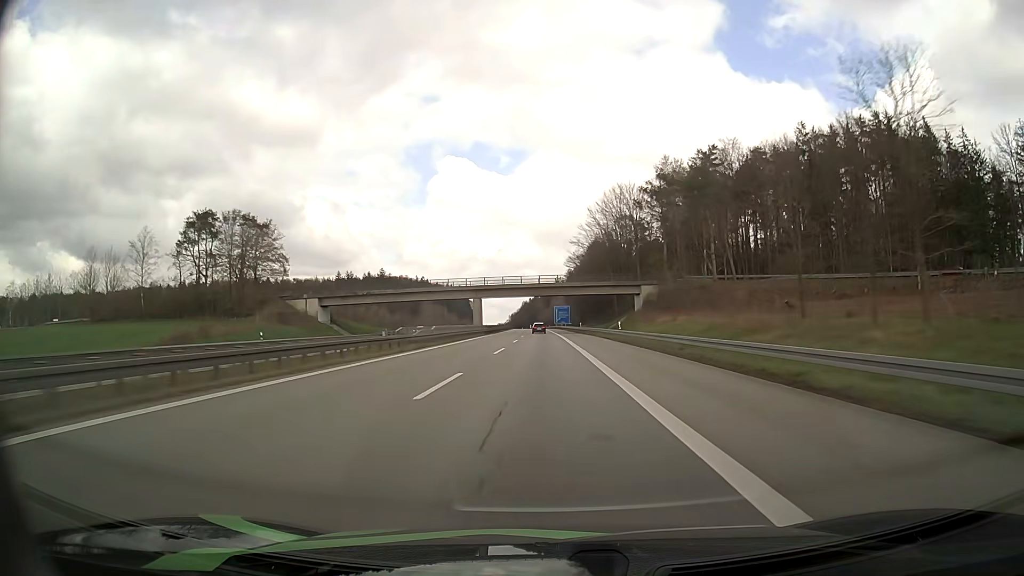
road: motorway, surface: asphalt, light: Day
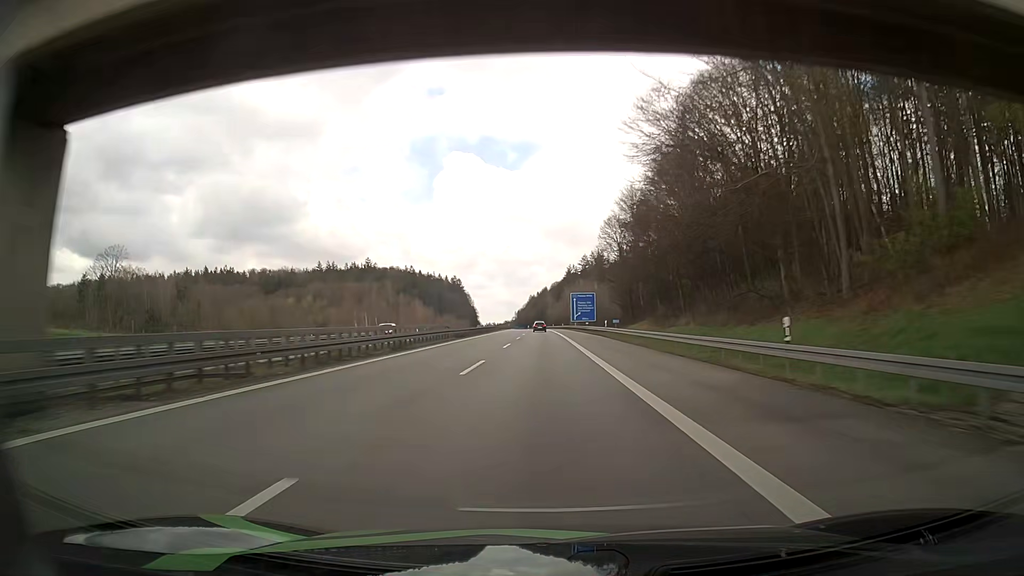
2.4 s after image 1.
(-0.8, +84.2) m; -1°
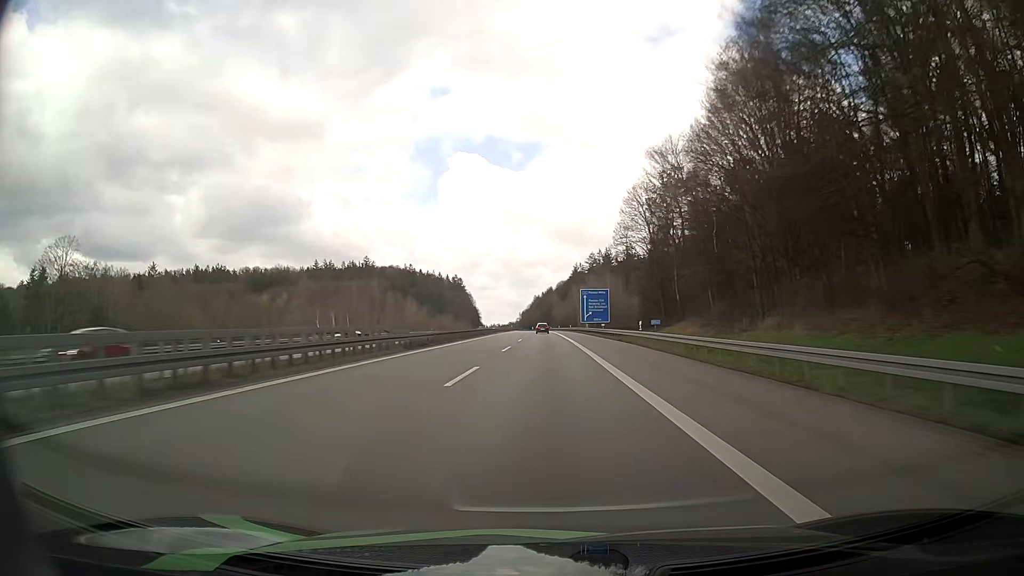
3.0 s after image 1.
(-0.1, +21.1) m; 0°
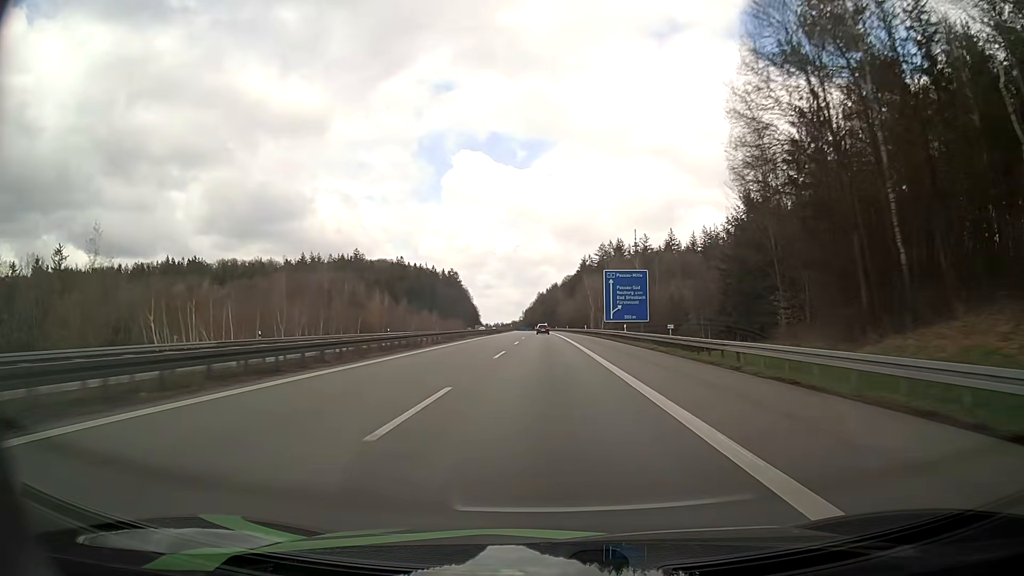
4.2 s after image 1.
(-0.2, +42.4) m; 0°
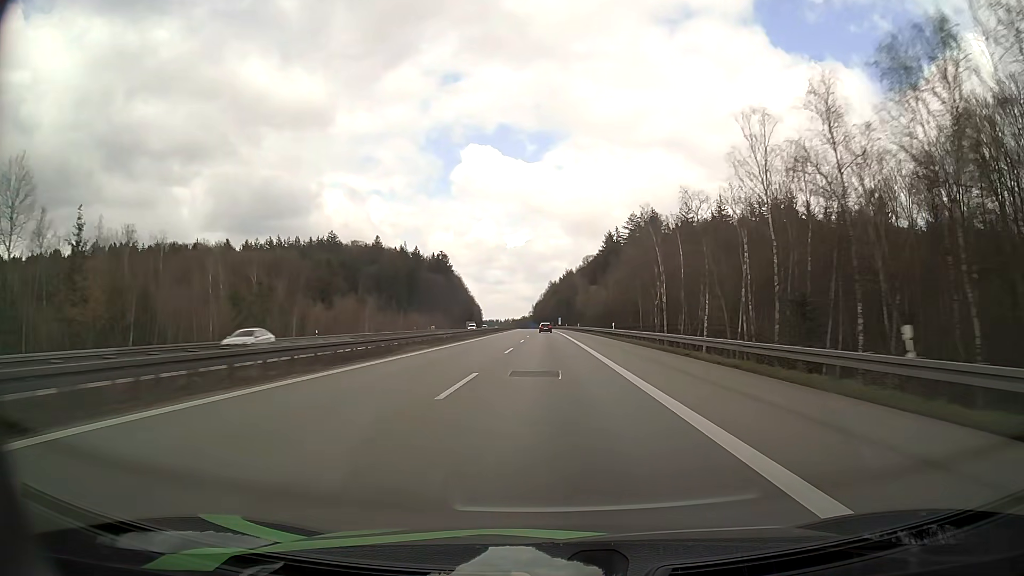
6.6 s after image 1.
(-0.7, +85.6) m; -1°
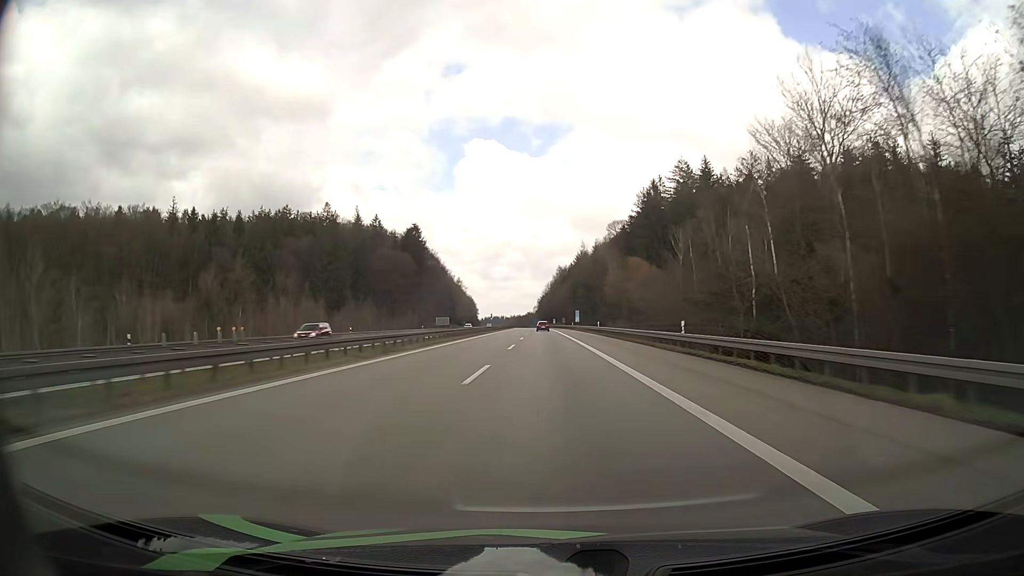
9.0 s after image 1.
(-0.6, +87.5) m; -1°
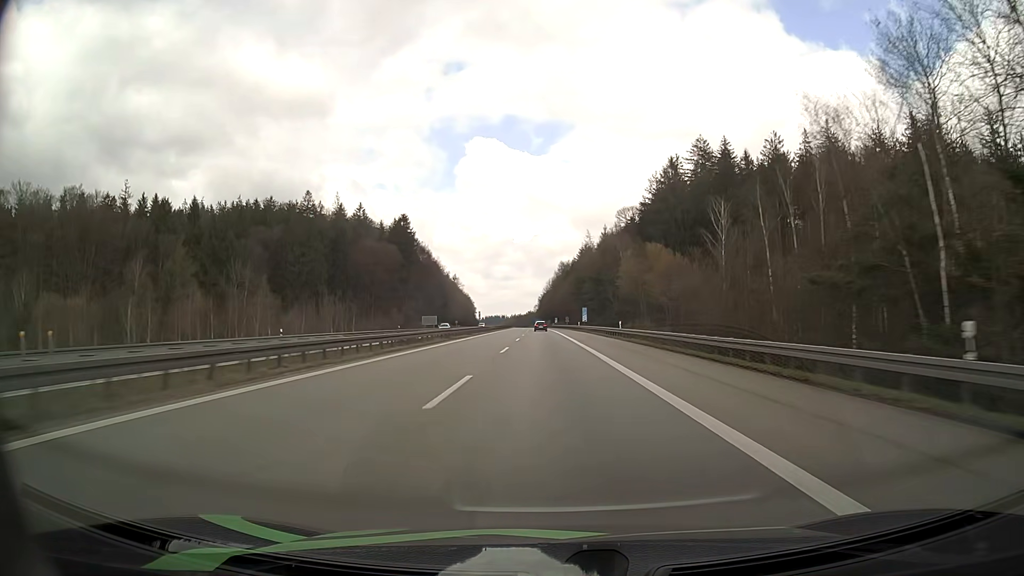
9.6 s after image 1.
(0.0, +22.0) m; 0°
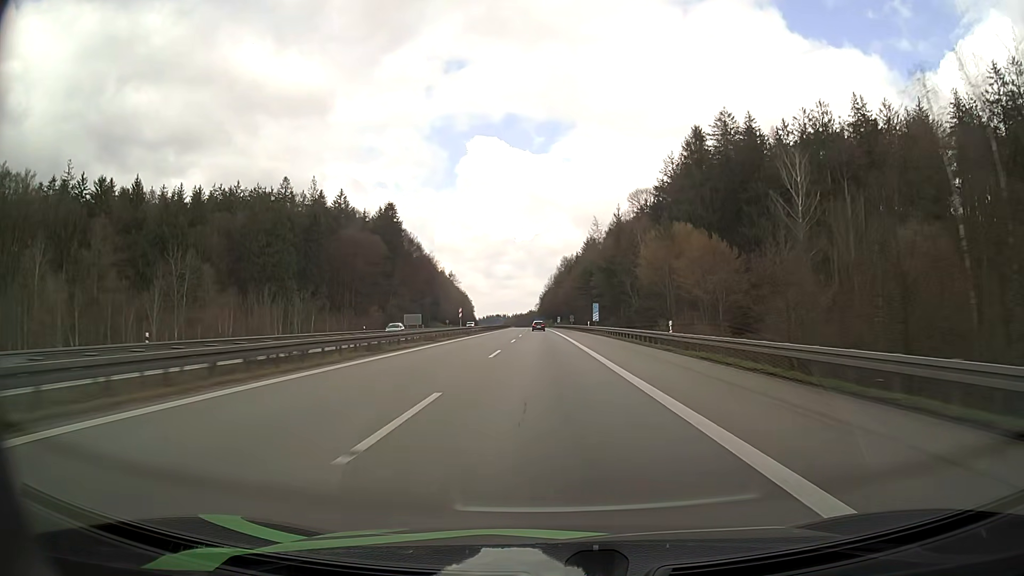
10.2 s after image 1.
(0.0, +21.9) m; 0°
(0, +10) (0, +20) (0, +30) (0, +40) (0, +50) (0, +60) (-1, +70) (-1, +80) (-1, +90) (-1, +100) m
